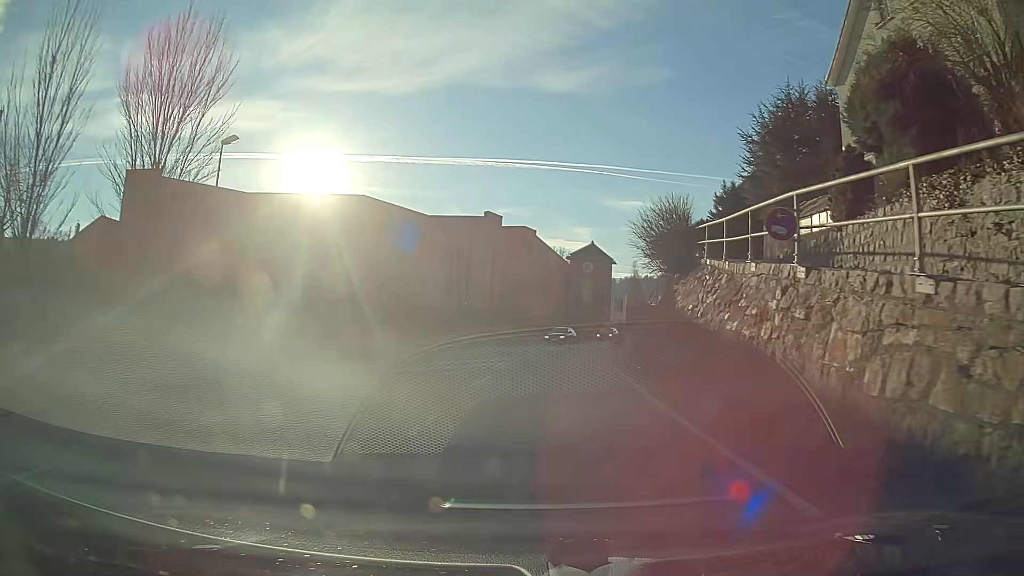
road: tertiary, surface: asphalt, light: Day
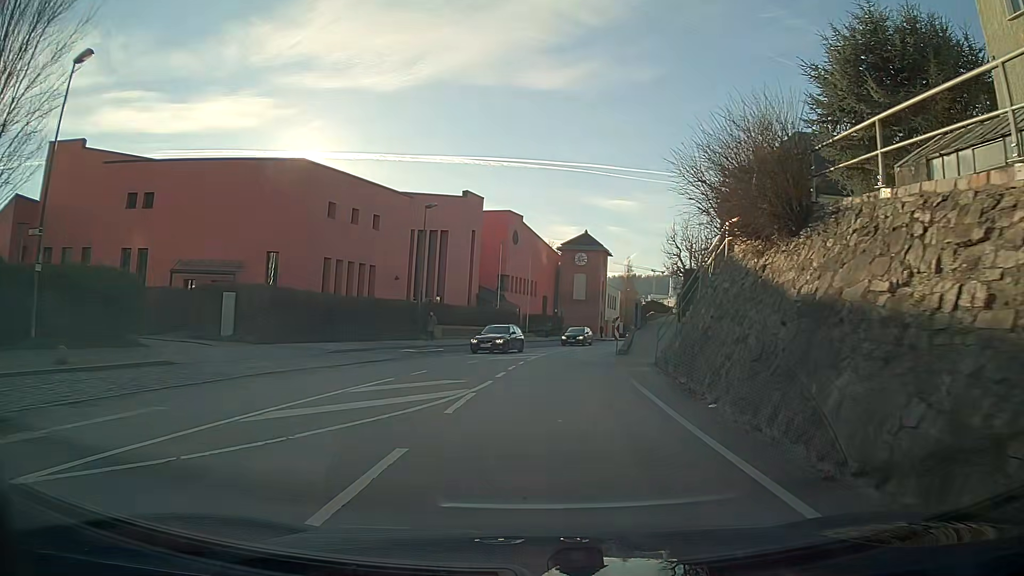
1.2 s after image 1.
(+0.1, +9.9) m; +1°
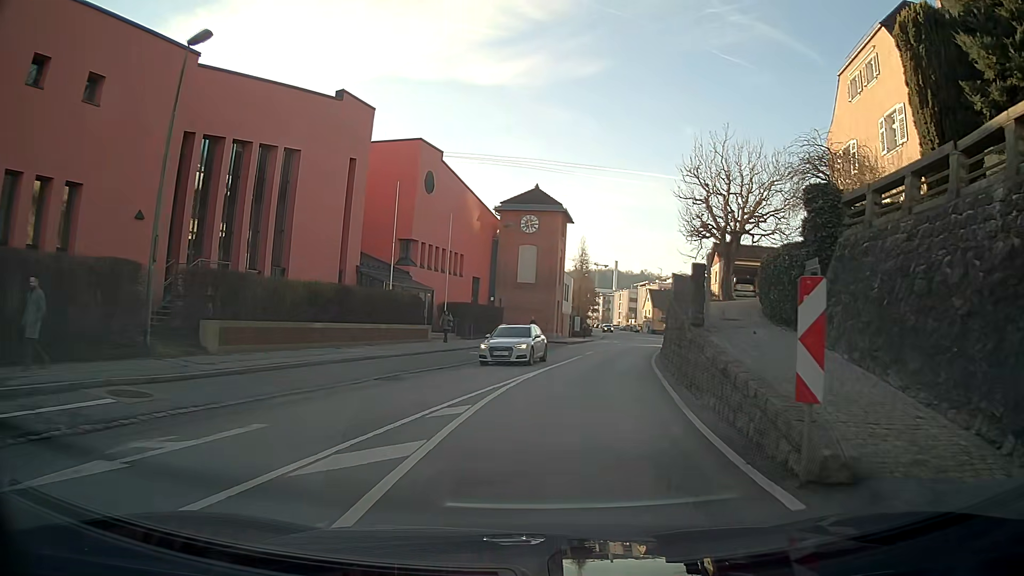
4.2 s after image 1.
(+1.0, +24.9) m; +6°
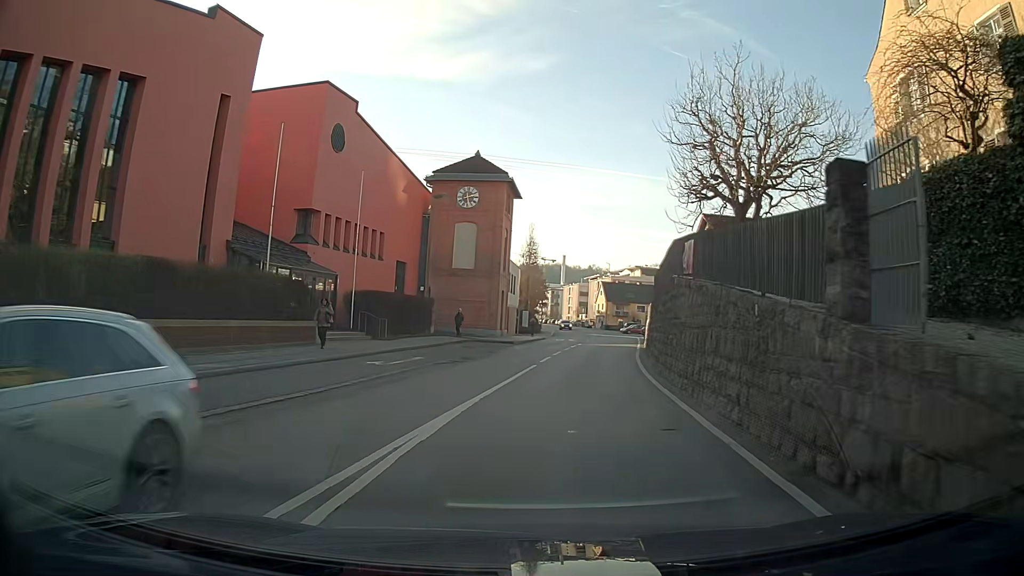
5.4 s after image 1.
(+0.3, +10.0) m; +4°
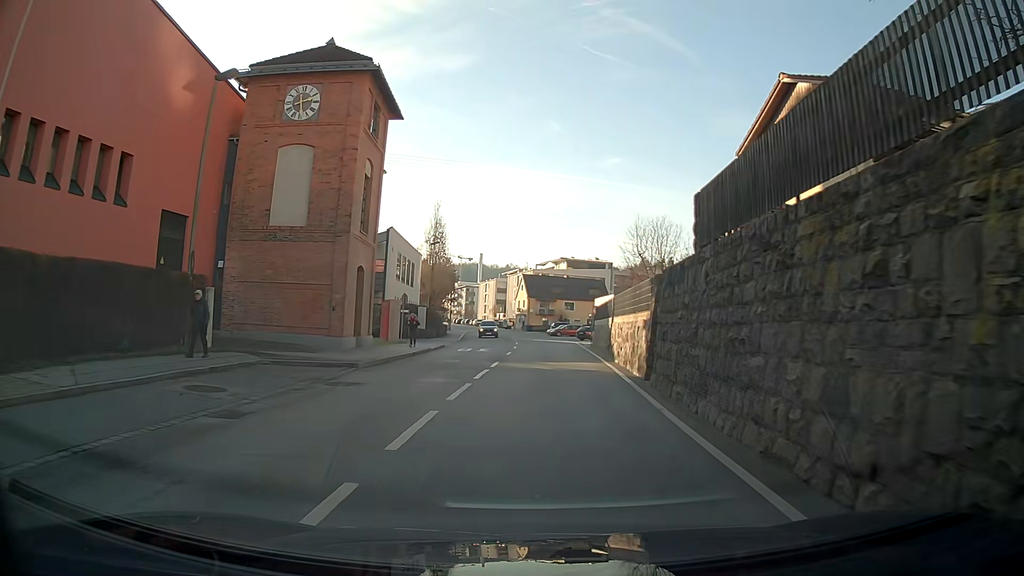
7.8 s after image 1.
(+1.2, +20.0) m; +7°
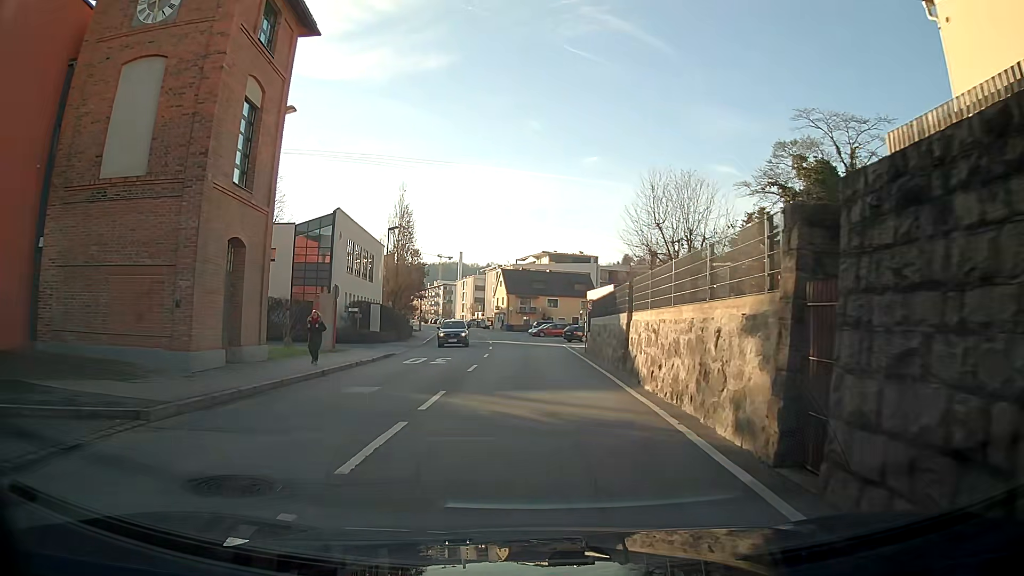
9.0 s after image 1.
(+0.2, +9.9) m; +1°
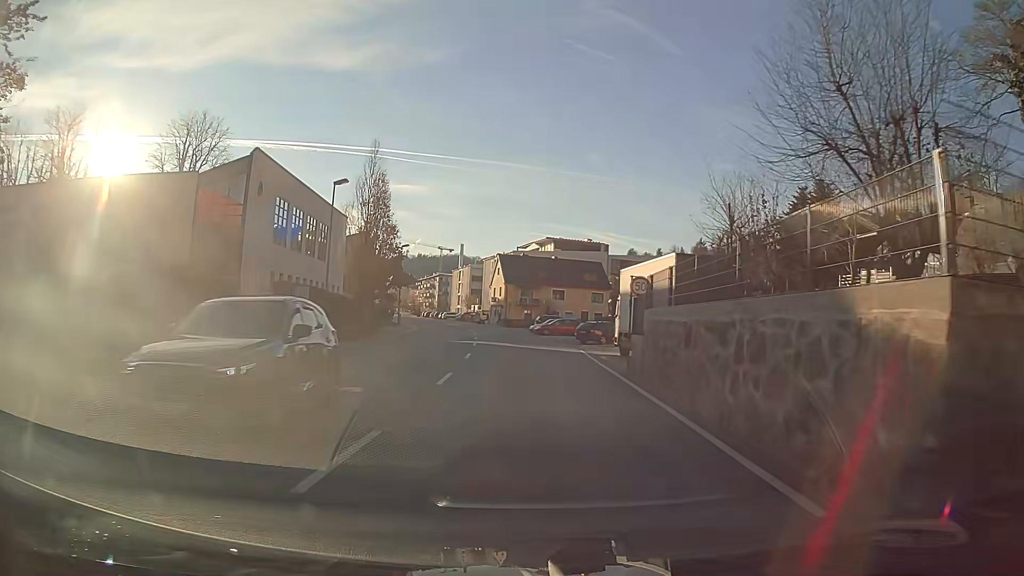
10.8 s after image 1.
(0.0, +14.7) m; 0°
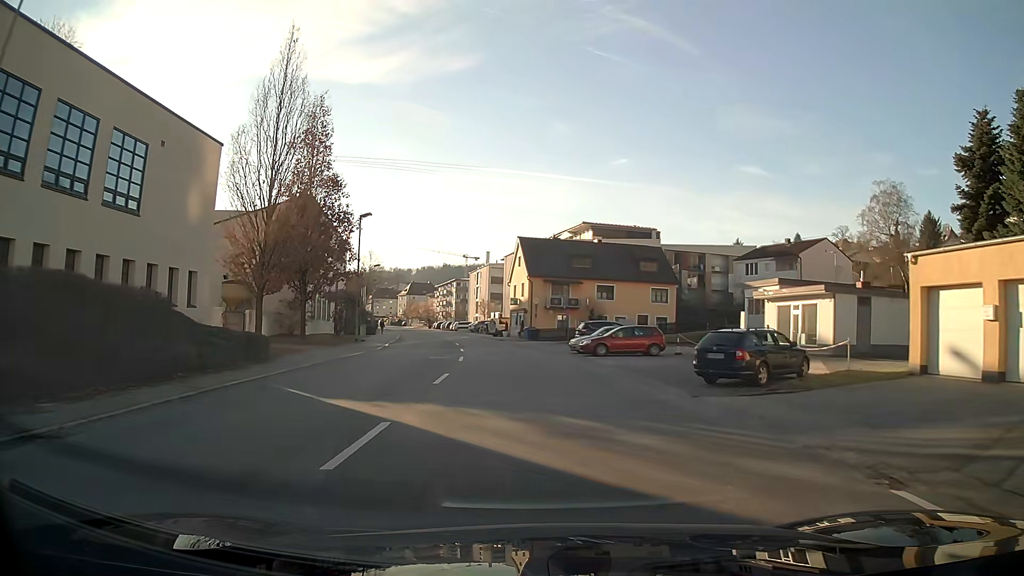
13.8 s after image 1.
(-0.6, +26.4) m; -3°
(0, +10) (-1, +20) (-1, +30) (-3, +40) (-4, +50) (-6, +60) (-8, +69) (-10, +79) (-13, +89) (-15, +99) m
